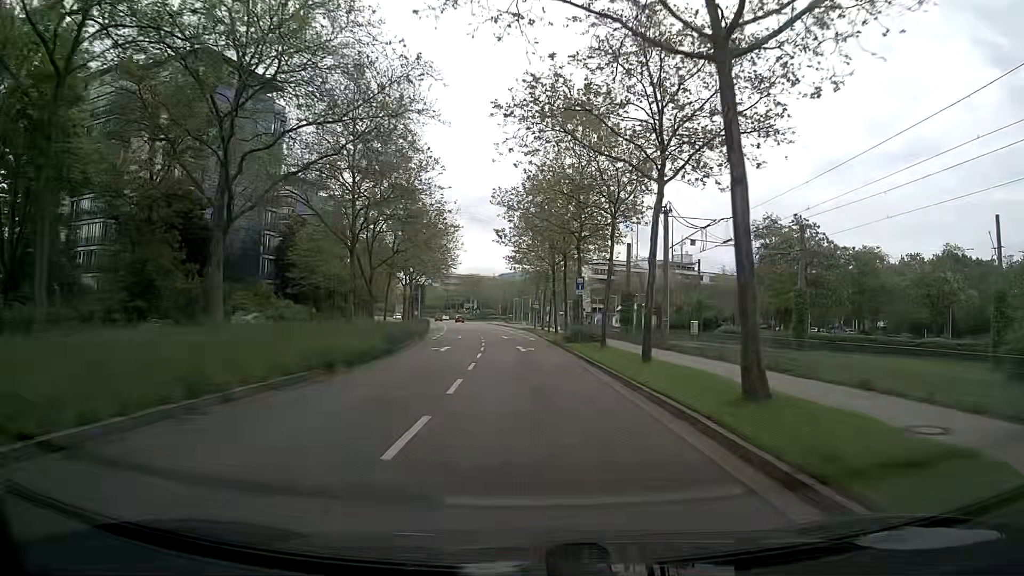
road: secondary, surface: asphalt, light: Day
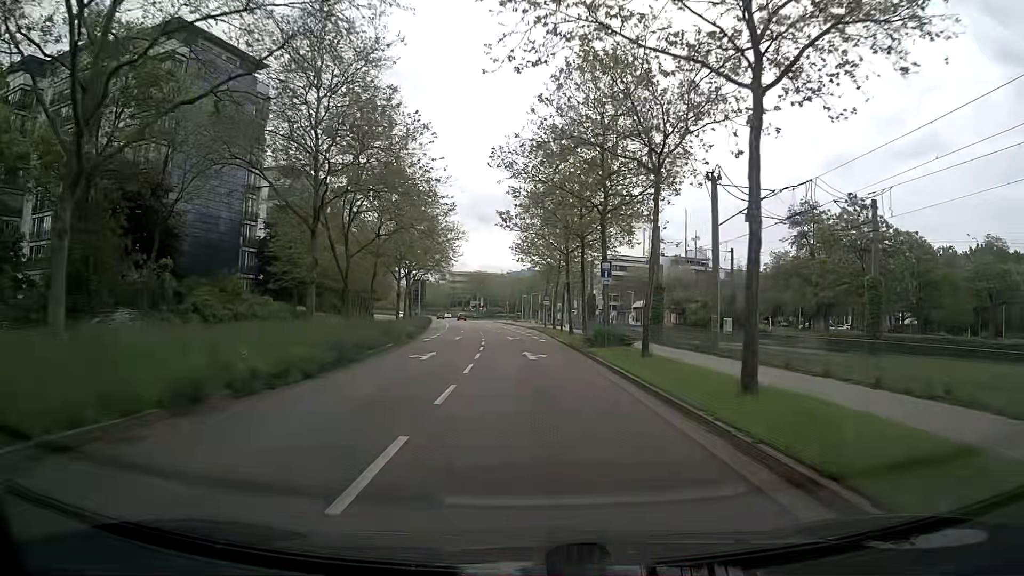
(0.0, +7.9) m; -1°
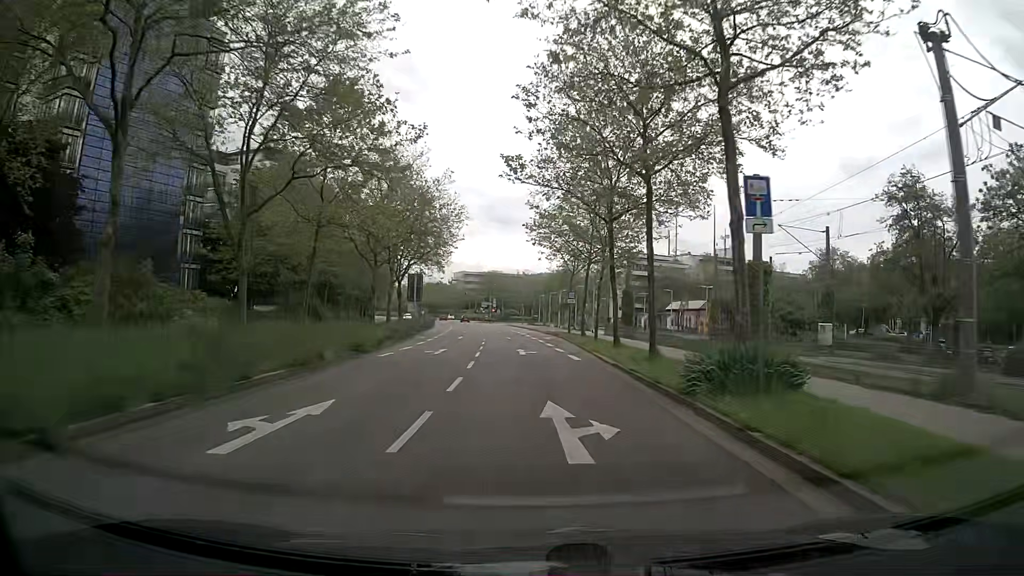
(-0.2, +15.8) m; -1°
(0, +10) (0, +20) (-1, +30) (-1, +40) (-2, +50) (-2, +60) (-3, +70) (-5, +80) (-6, +90) (-8, +99) m
